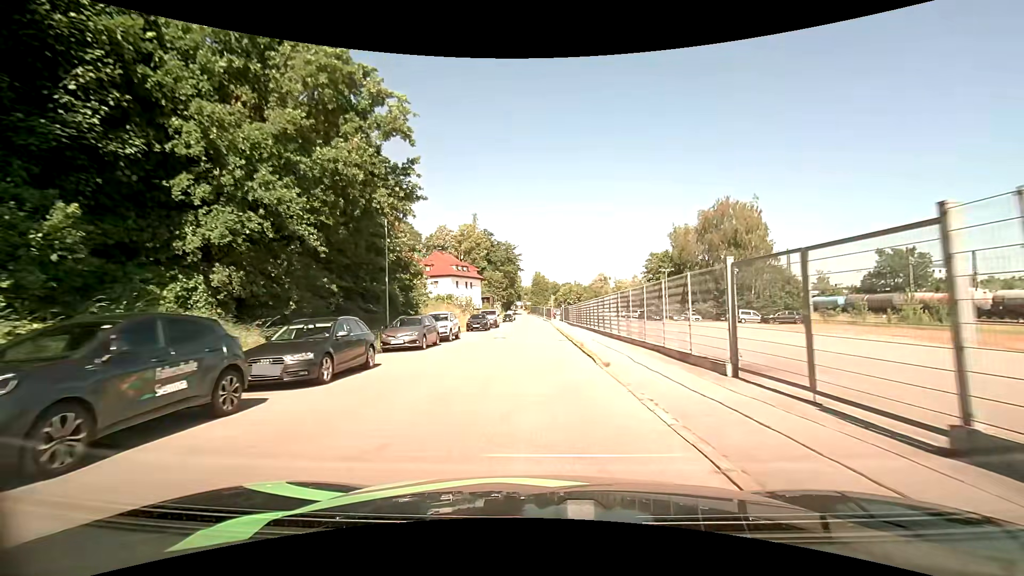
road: residential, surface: asphalt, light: Day
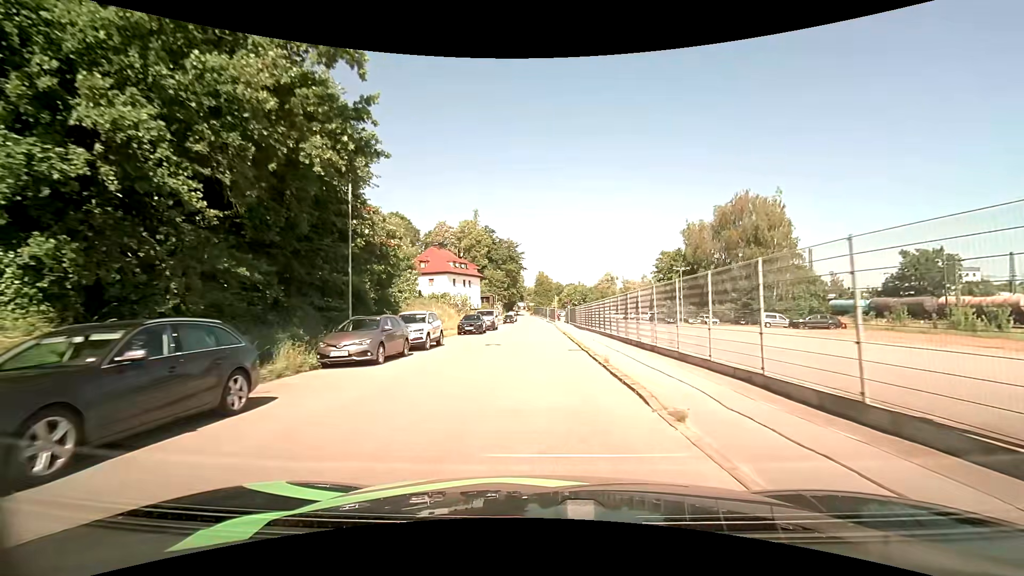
(0.0, +6.1) m; -1°
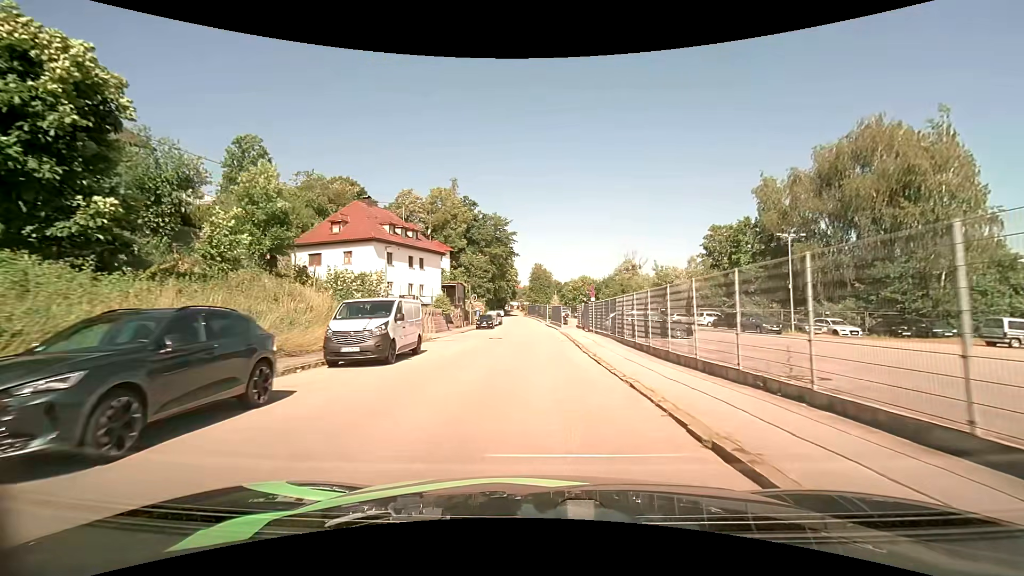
(+0.3, +31.7) m; +1°
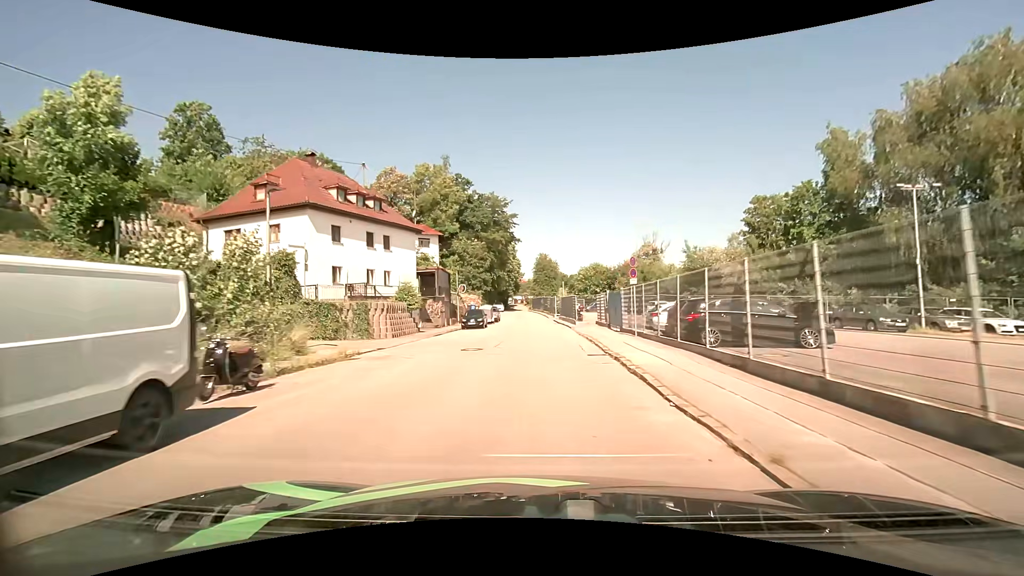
(0.0, +12.6) m; 0°
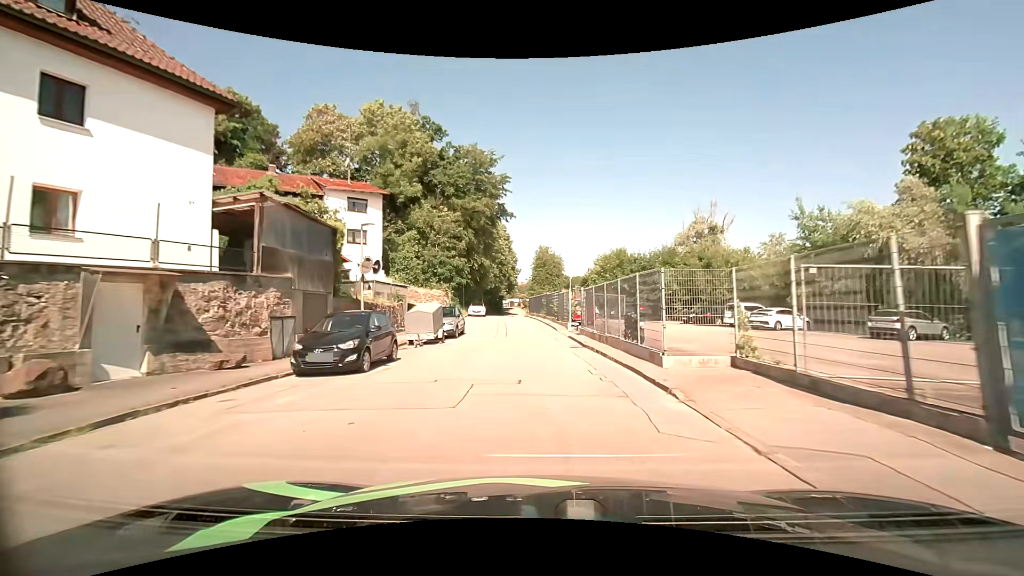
(-0.2, +25.5) m; 0°
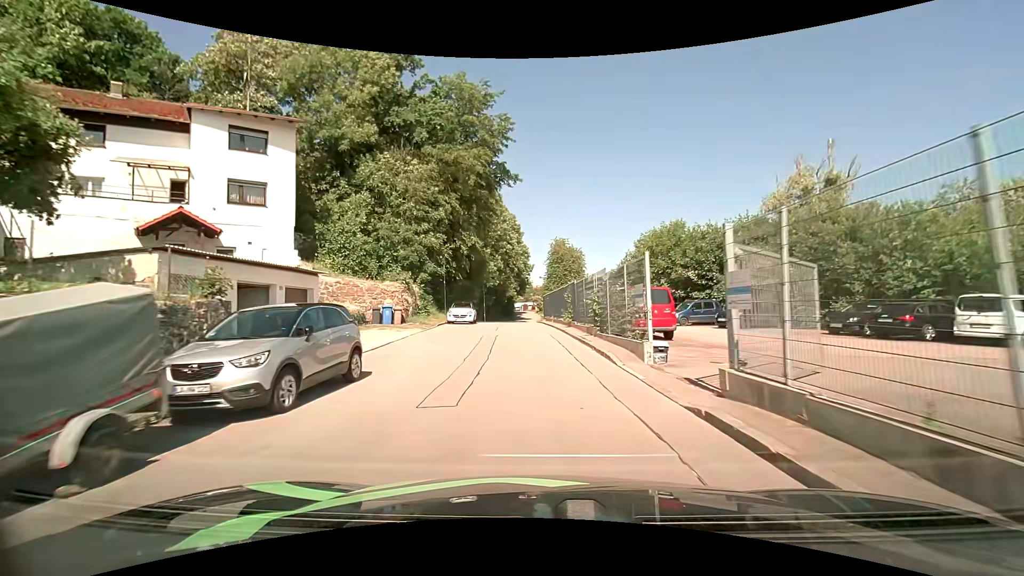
(-0.2, +18.2) m; -1°
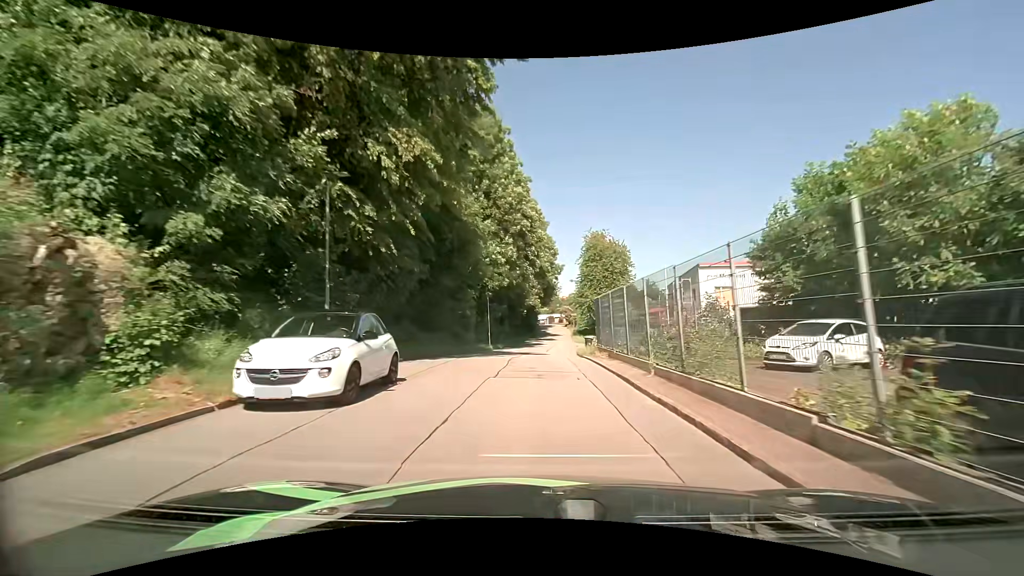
(-1.0, +24.2) m; -3°
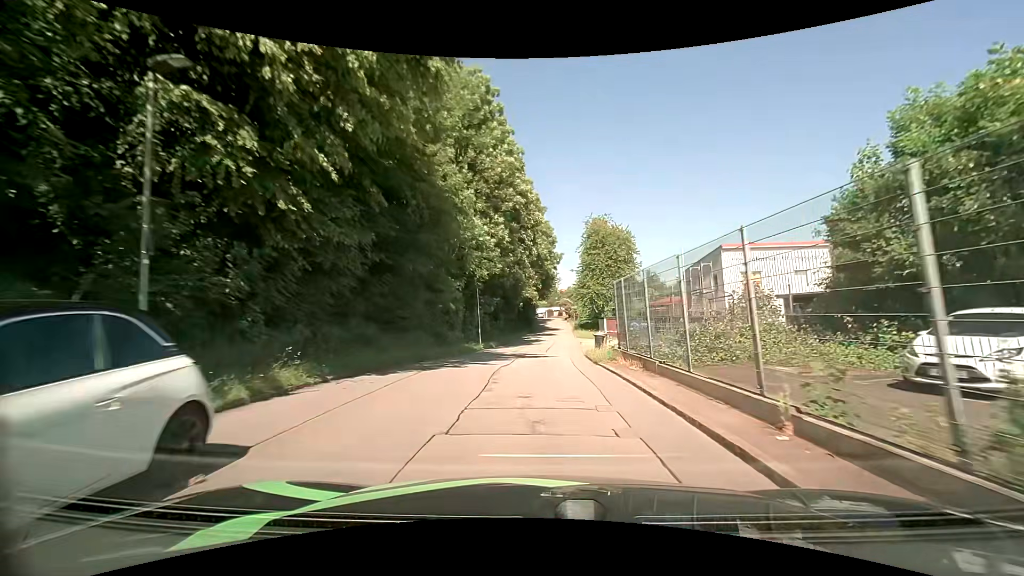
(0.0, +5.8) m; 0°
(0, +10) (0, +20) (+1, +30) (+1, +40) (+2, +50) (+2, +60) (+3, +70) (+3, +80) (+3, +90) (+3, +100) m
